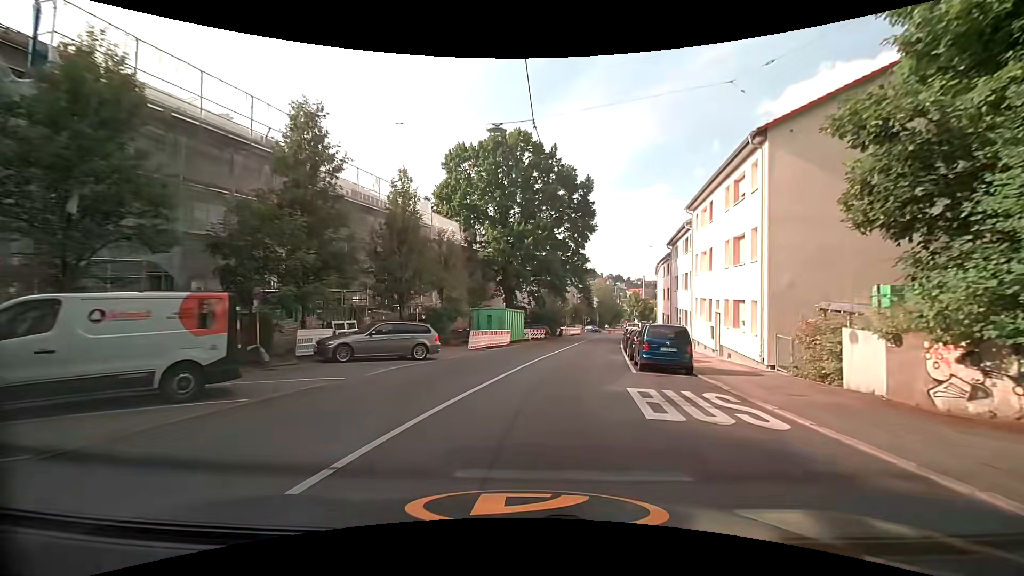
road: secondary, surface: asphalt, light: Day
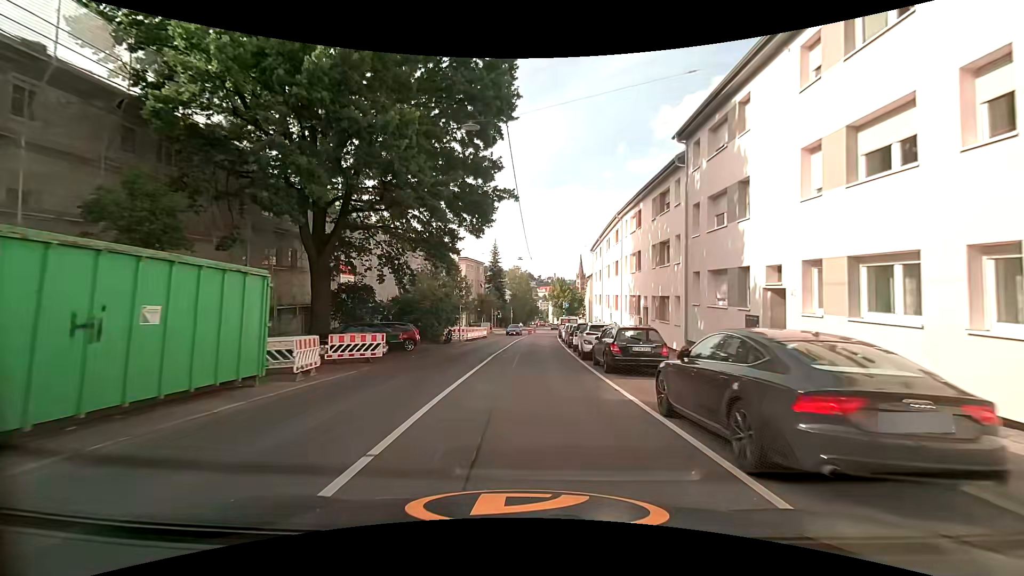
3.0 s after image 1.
(+3.6, +30.2) m; +11°
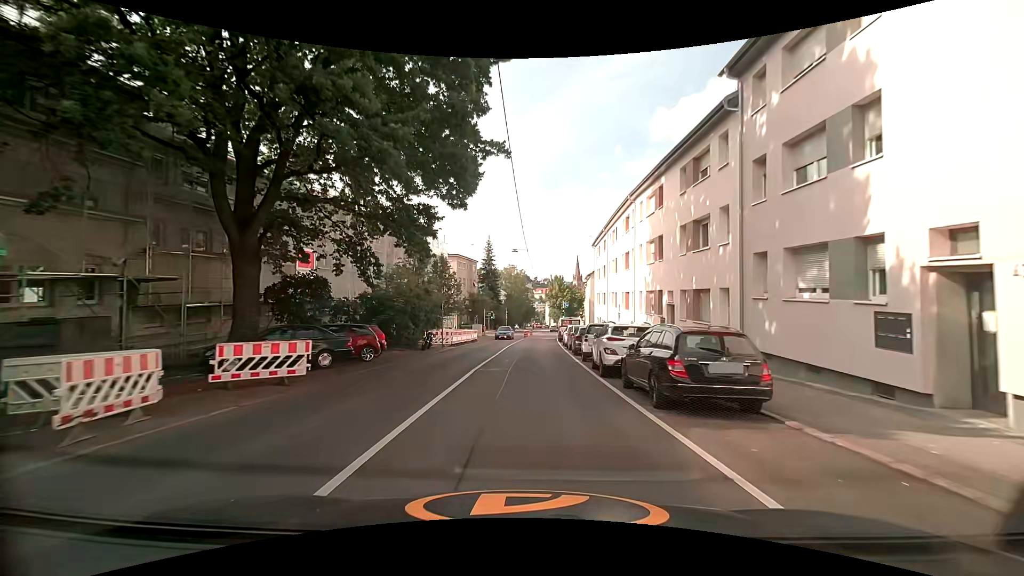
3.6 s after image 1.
(0.0, +6.1) m; 0°
(0, +10) (0, +20) (0, +30) (+1, +40) (+1, +50) (+2, +60) (+3, +70) (+3, +80) (+4, +90) (+5, +100) m
